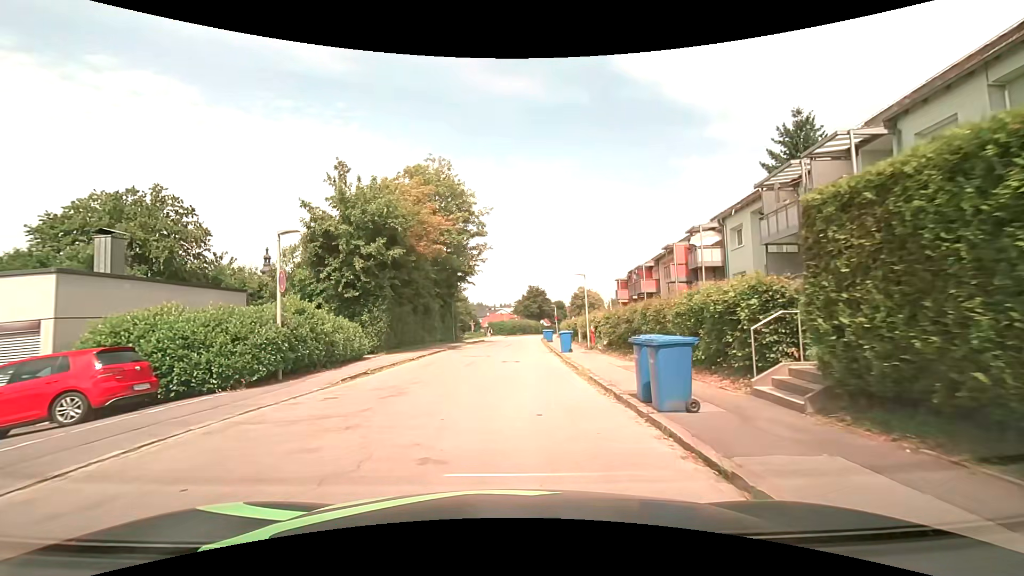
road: residential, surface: asphalt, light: Day
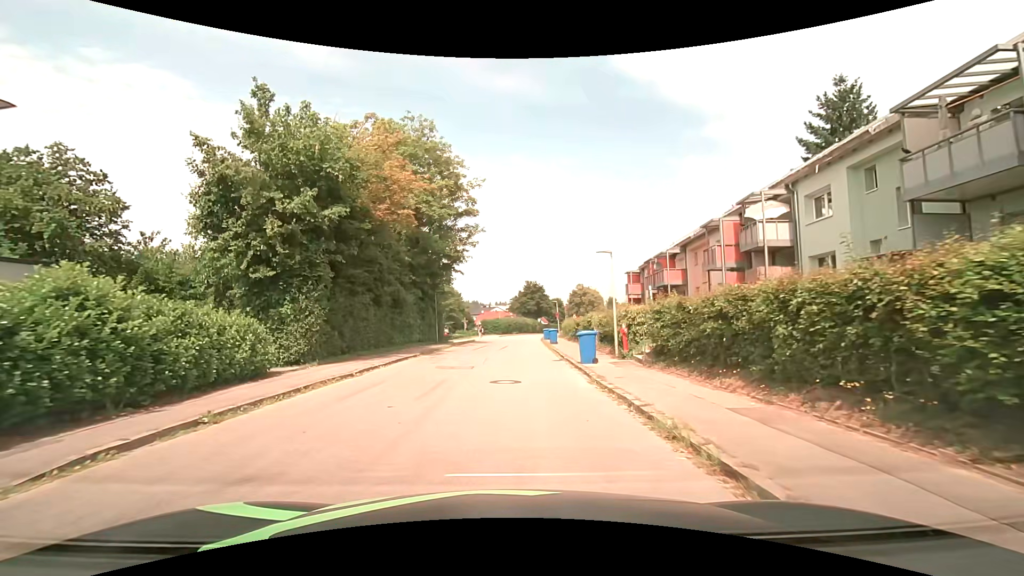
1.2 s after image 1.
(0.0, +8.1) m; +1°
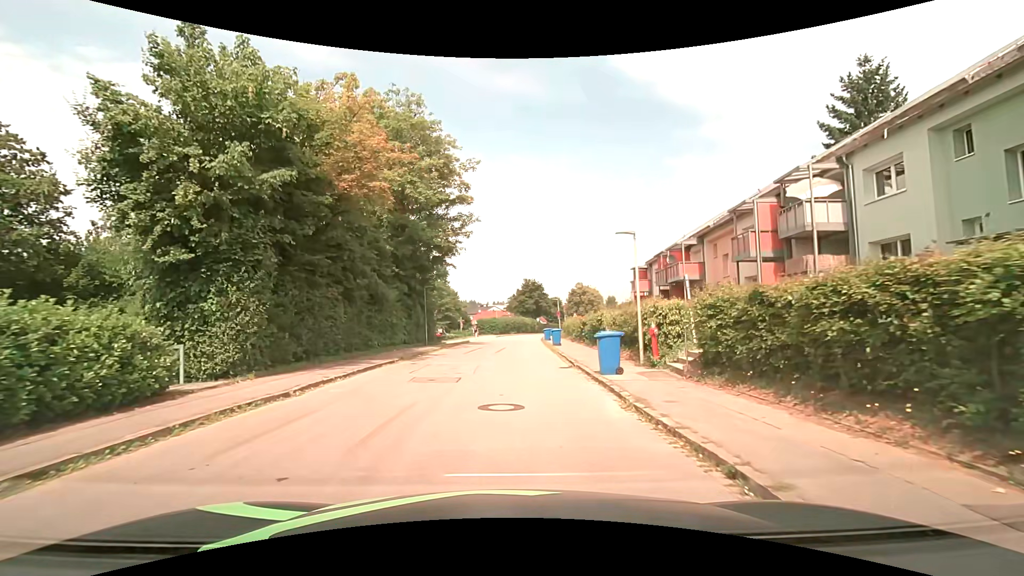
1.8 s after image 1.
(0.0, +3.9) m; 0°
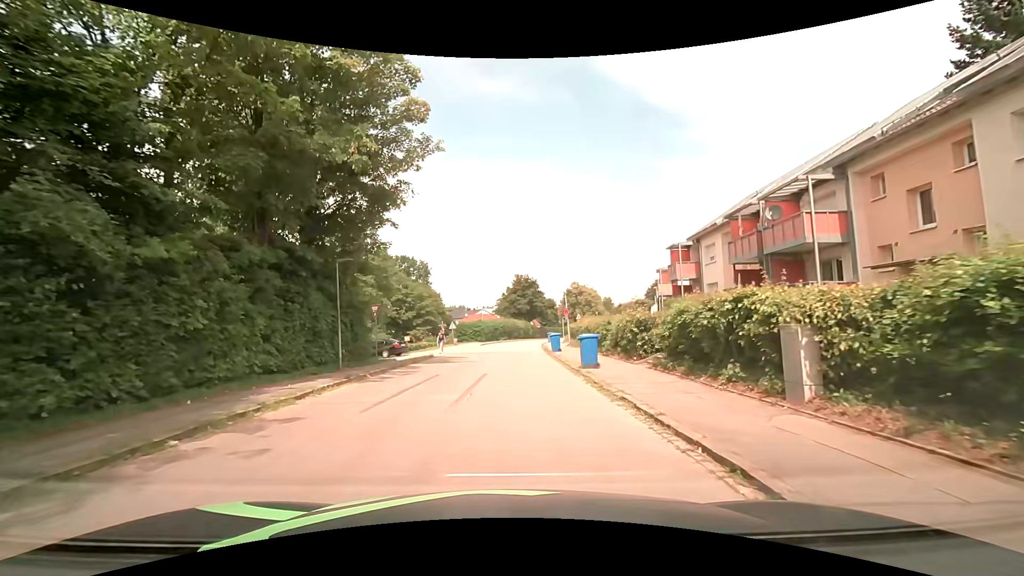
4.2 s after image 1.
(+0.2, +15.9) m; +1°
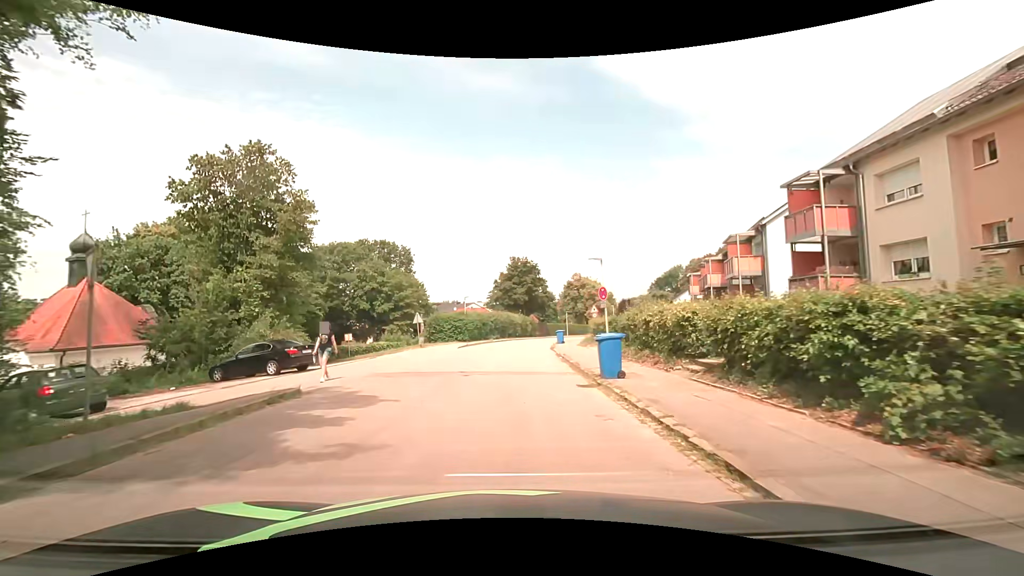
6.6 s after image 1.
(0.0, +17.1) m; 0°
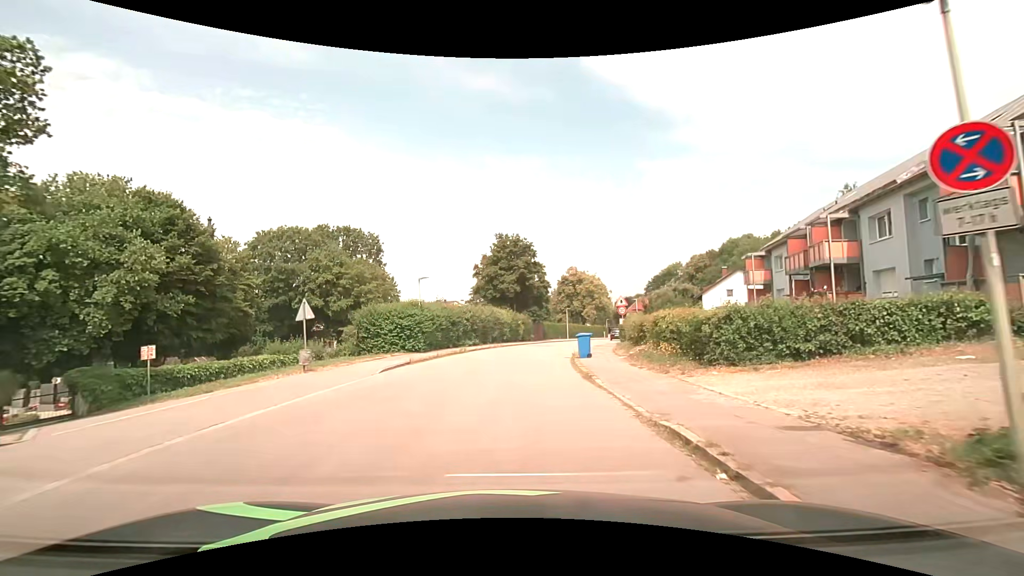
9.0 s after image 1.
(+0.2, +17.9) m; +1°
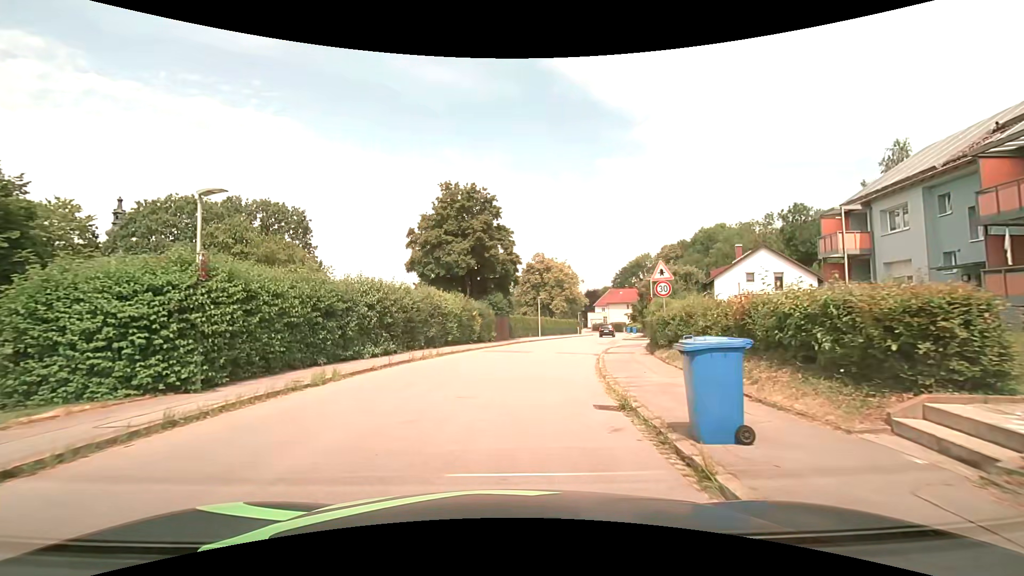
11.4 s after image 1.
(+0.5, +16.6) m; +5°
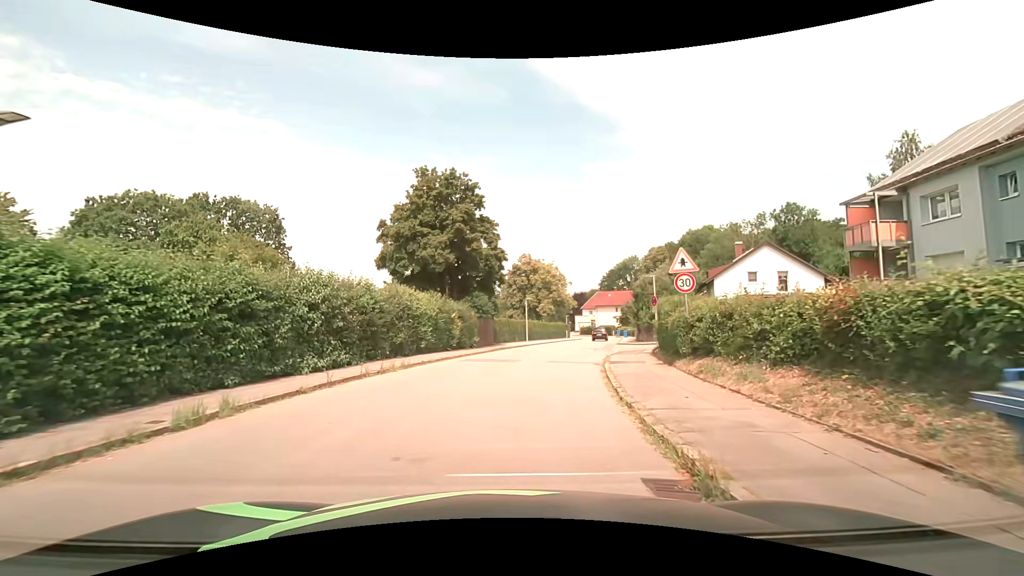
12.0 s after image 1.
(+0.1, +3.9) m; +1°
(0, +10) (+2, +20) (+4, +30) (+6, +39) (+9, +49) (+11, +59) (+13, +69) (+15, +78) (+17, +88) (+17, +98) m
